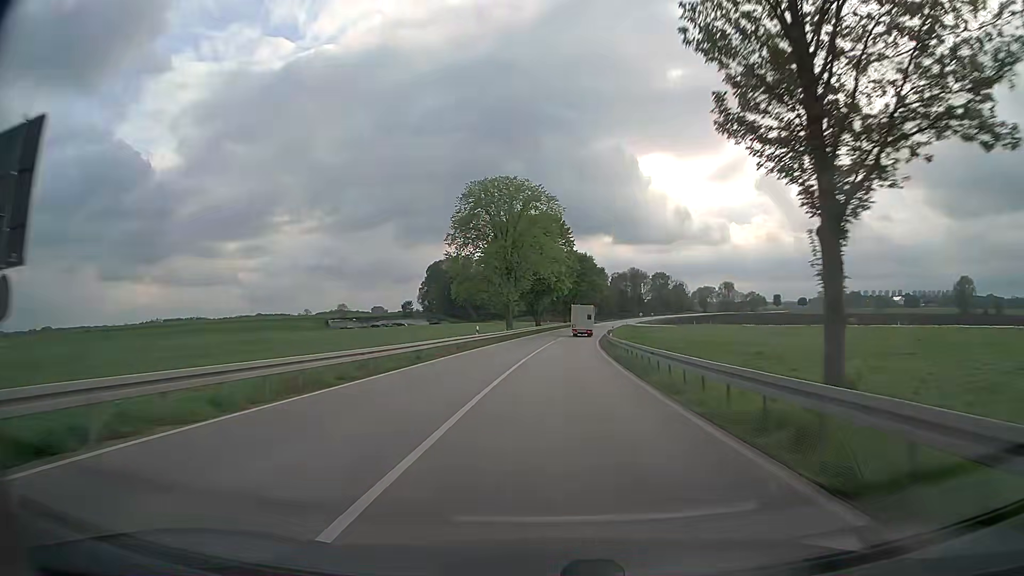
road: secondary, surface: asphalt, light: Day
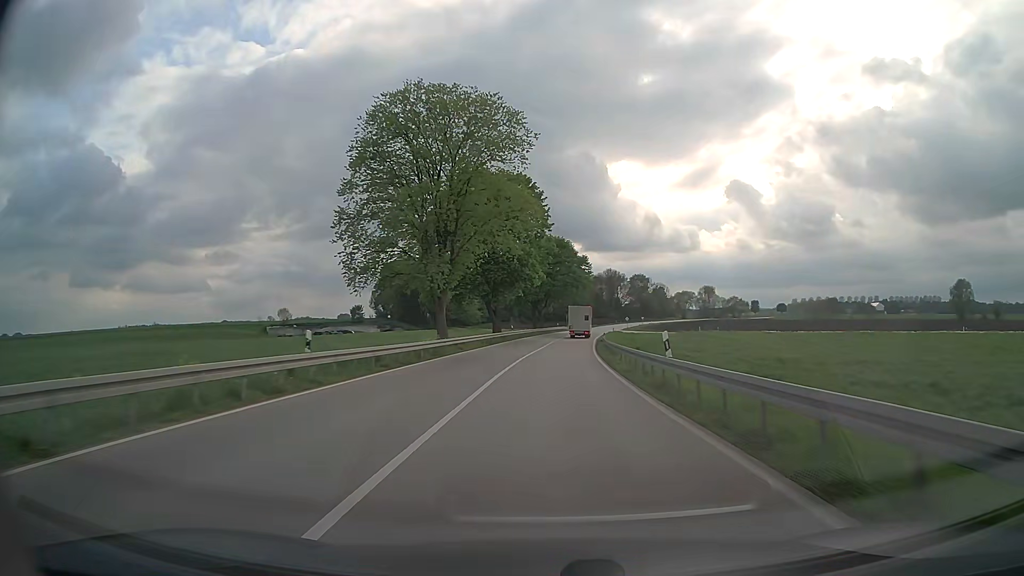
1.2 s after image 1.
(+0.7, +28.6) m; +3°
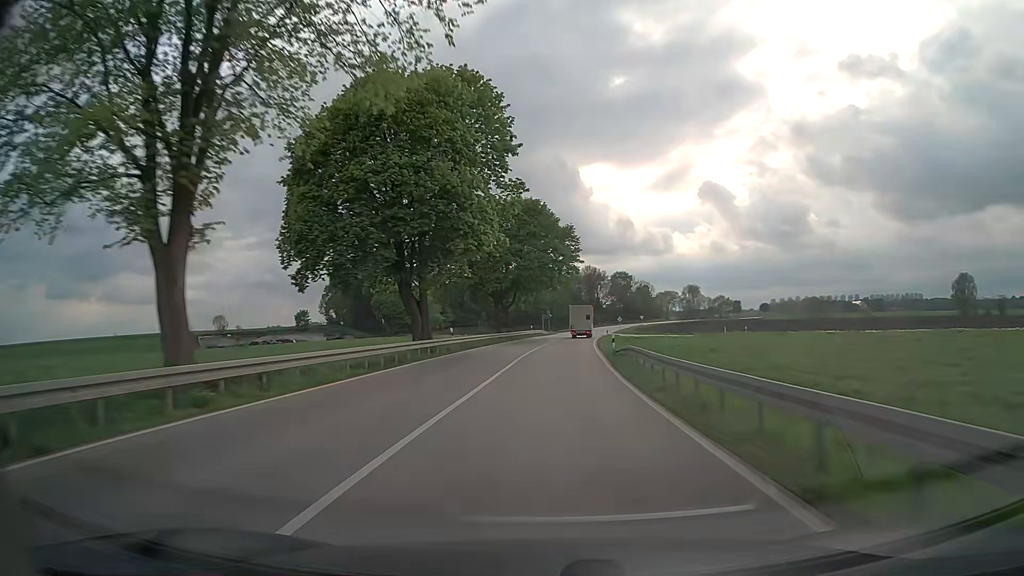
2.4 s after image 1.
(+0.6, +28.5) m; +2°
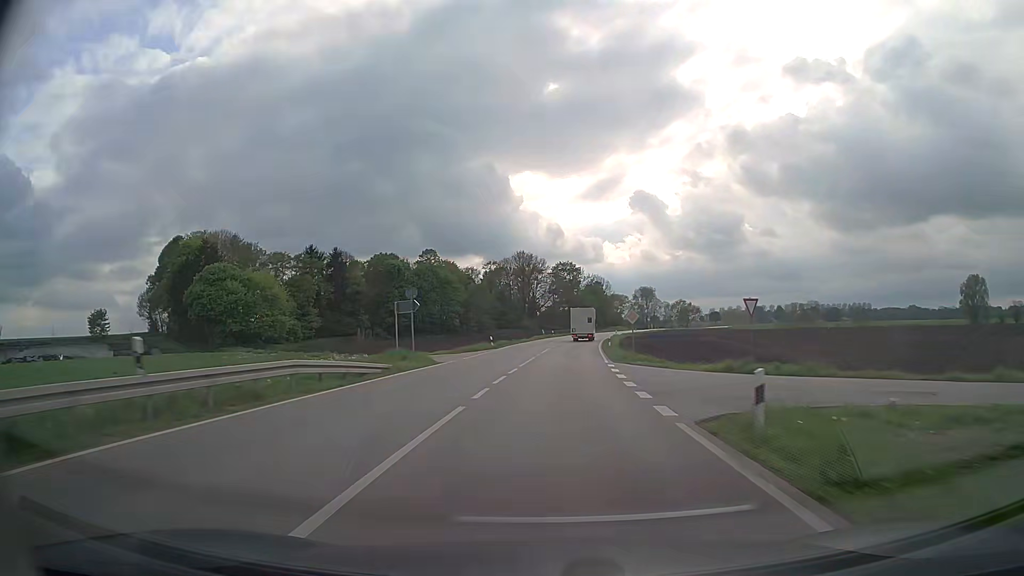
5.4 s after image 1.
(+3.6, +70.3) m; +6°
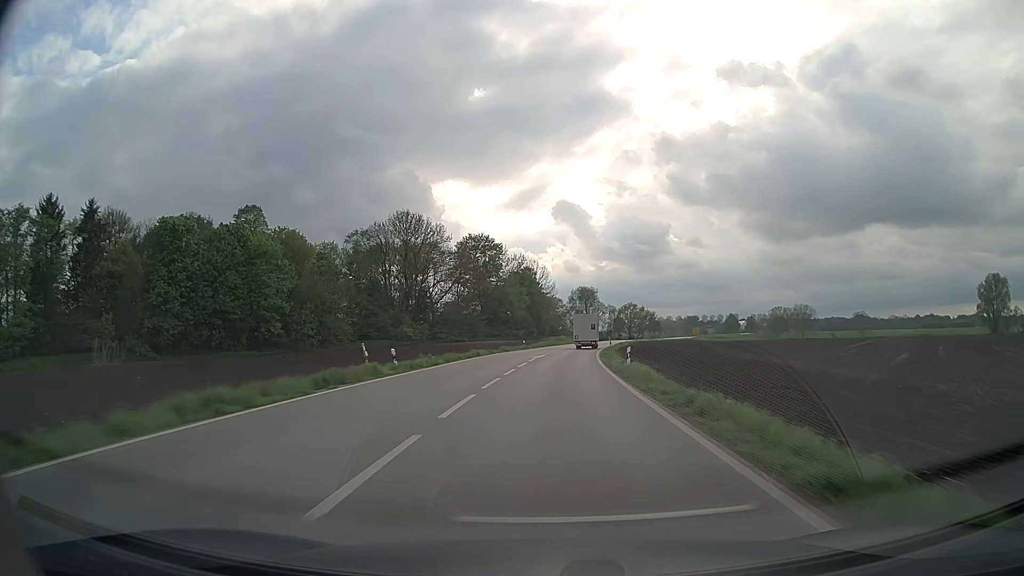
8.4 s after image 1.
(+3.9, +69.8) m; +6°
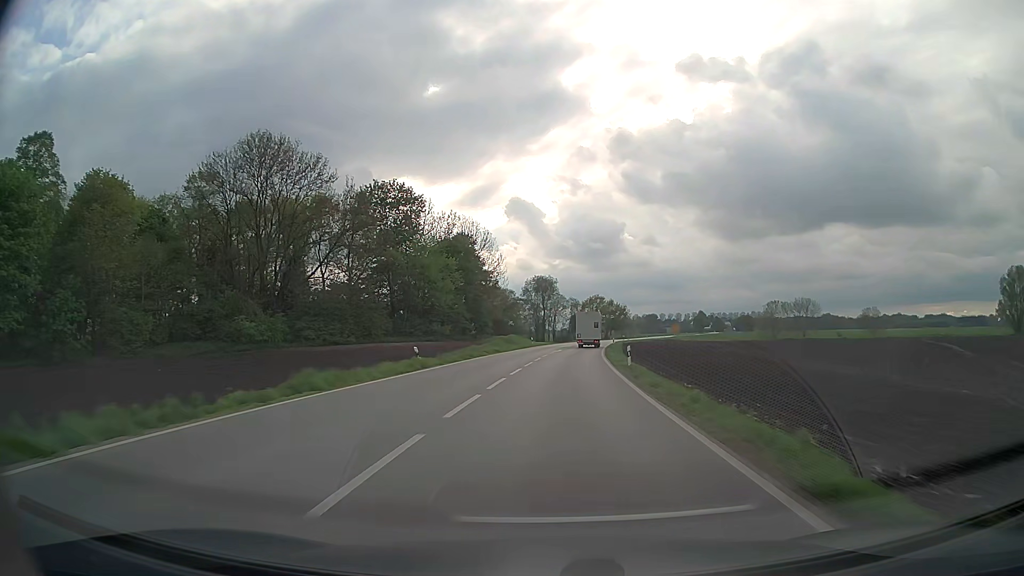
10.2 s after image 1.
(+1.4, +41.9) m; +4°
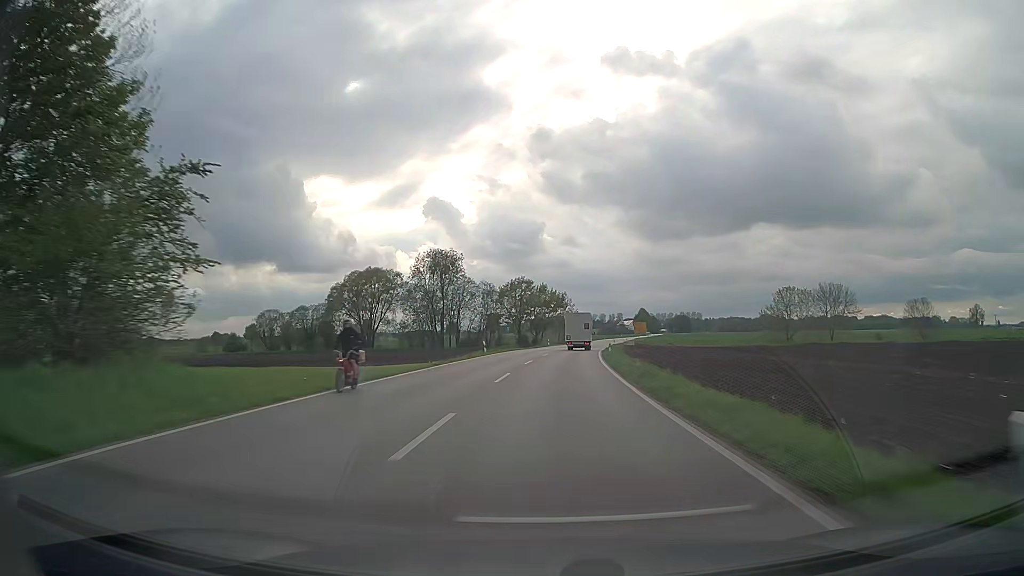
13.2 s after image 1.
(+4.3, +70.0) m; +7°
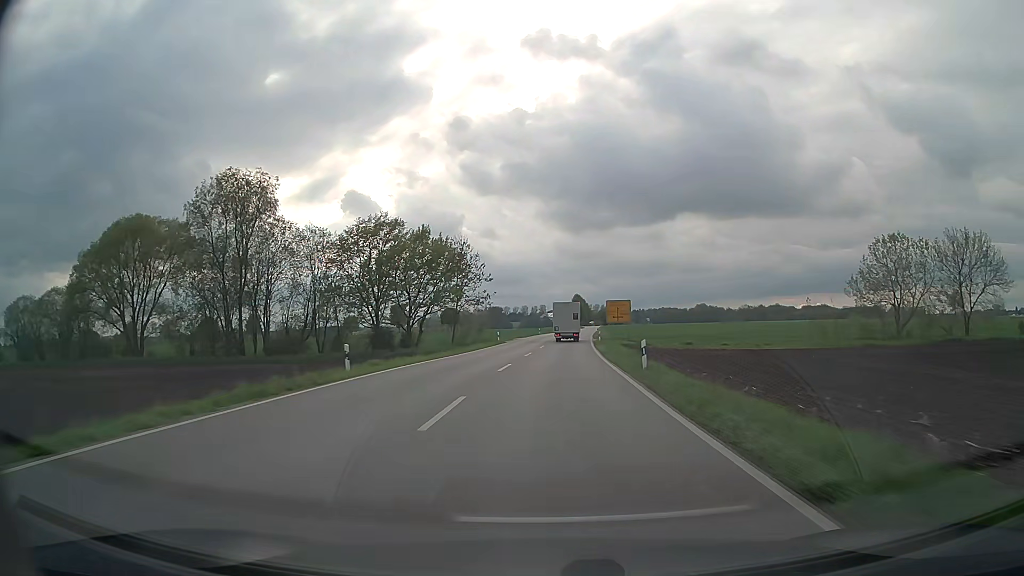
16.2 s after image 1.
(+4.1, +70.0) m; +7°
(0, +10) (0, +20) (+1, +30) (+1, +40) (+1, +50) (+2, +60) (+3, +70) (+3, +80) (+4, +90) (+5, +100) m
